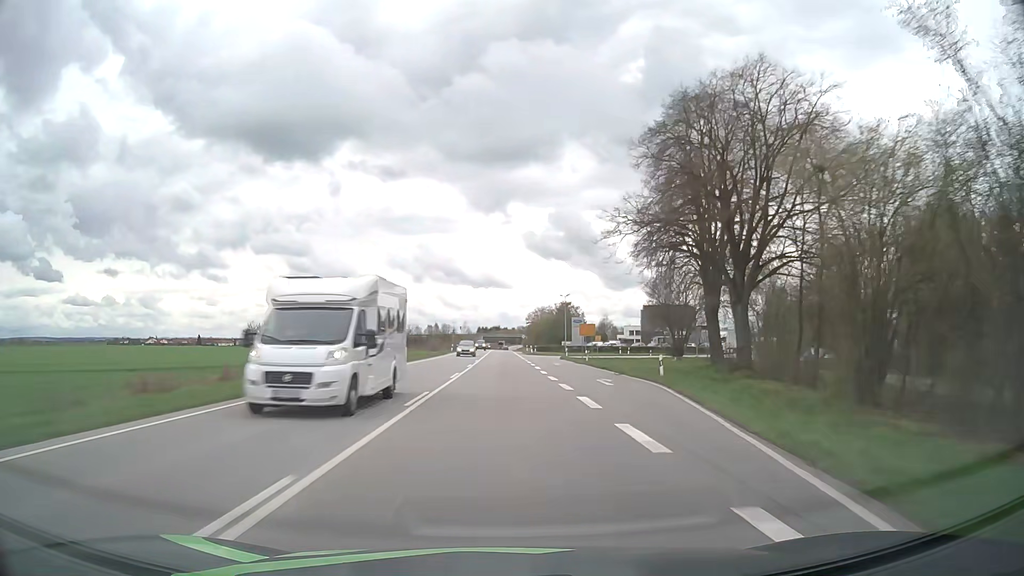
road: primary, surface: asphalt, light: Day
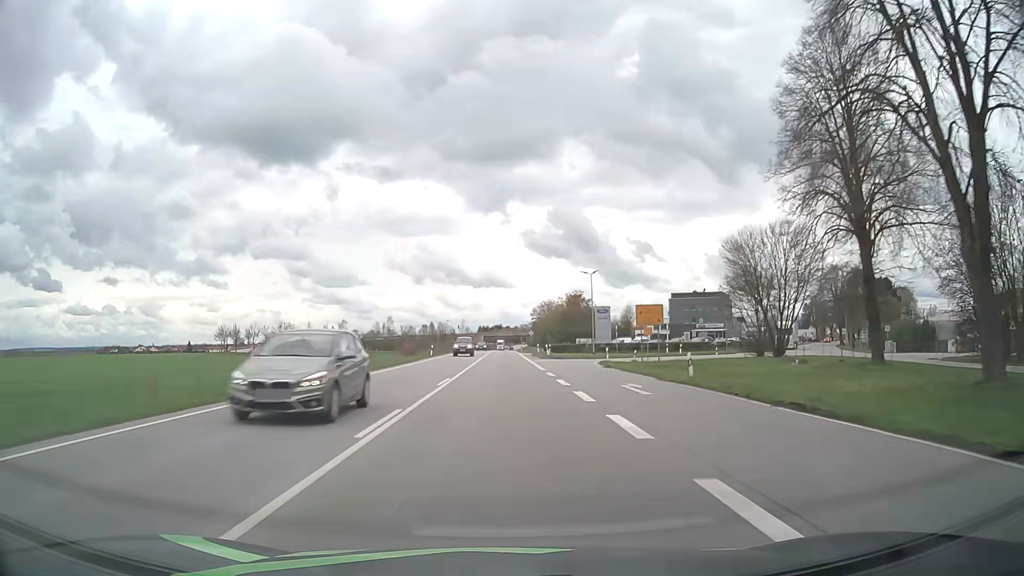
(-0.1, +28.9) m; 0°
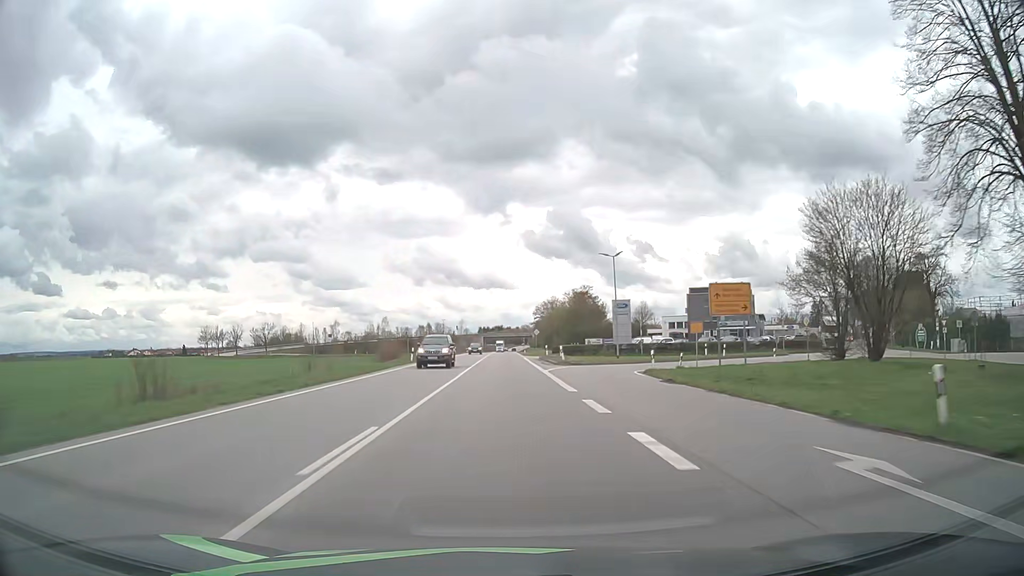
(0.0, +14.4) m; 0°
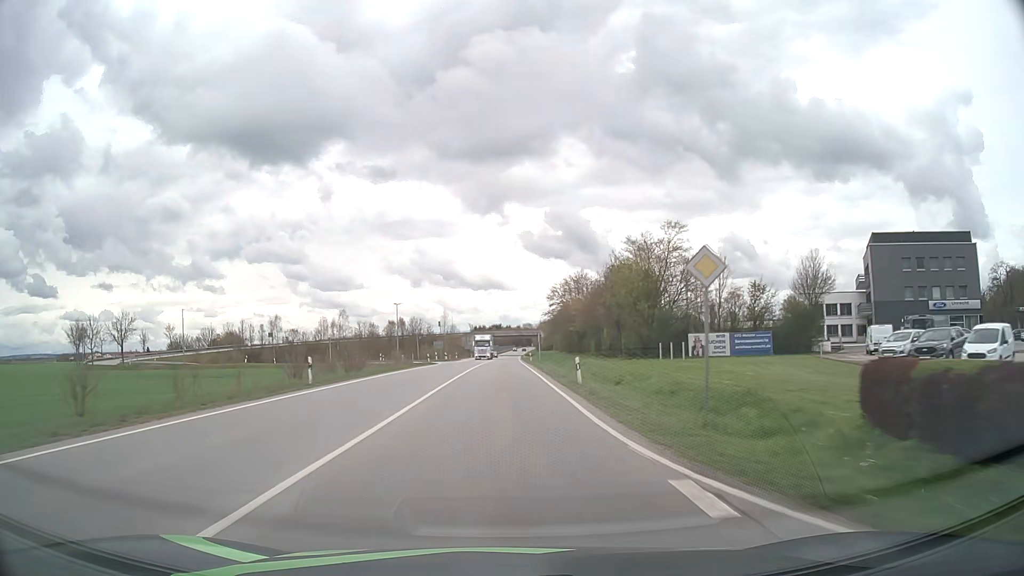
(-0.2, +71.4) m; 0°
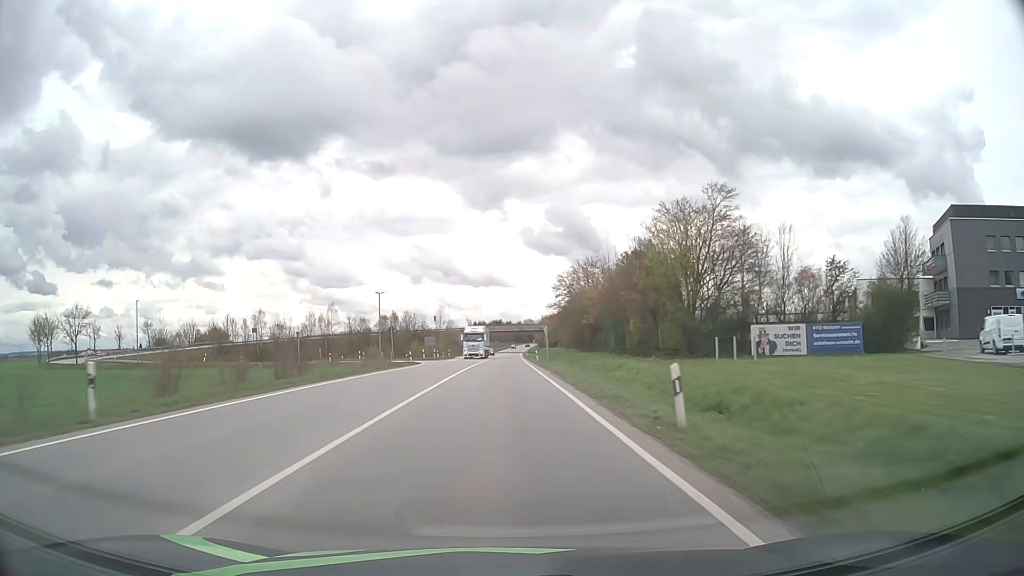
(0.0, +14.2) m; 0°
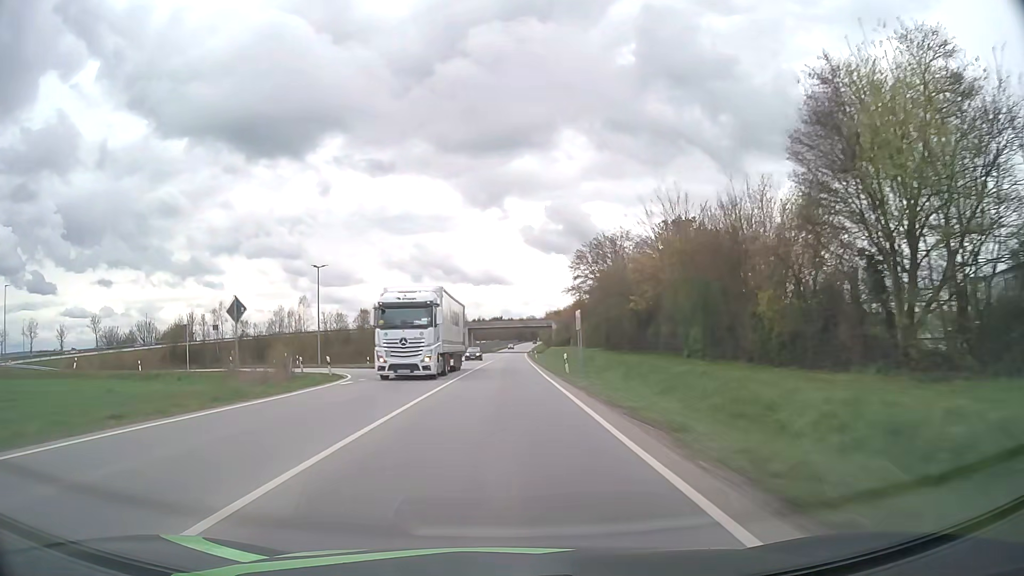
(-0.1, +28.4) m; 0°
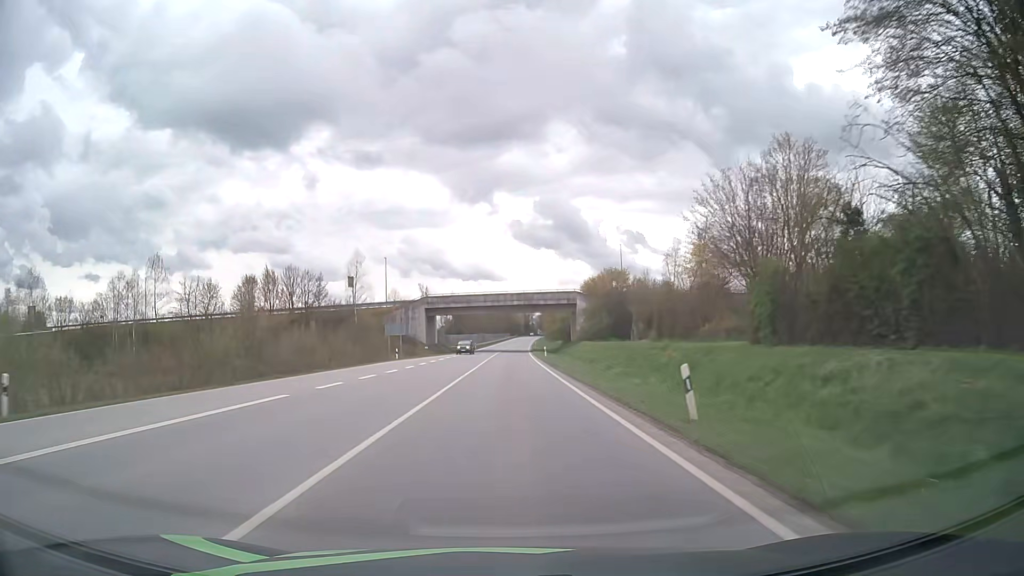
(+0.4, +71.4) m; +1°
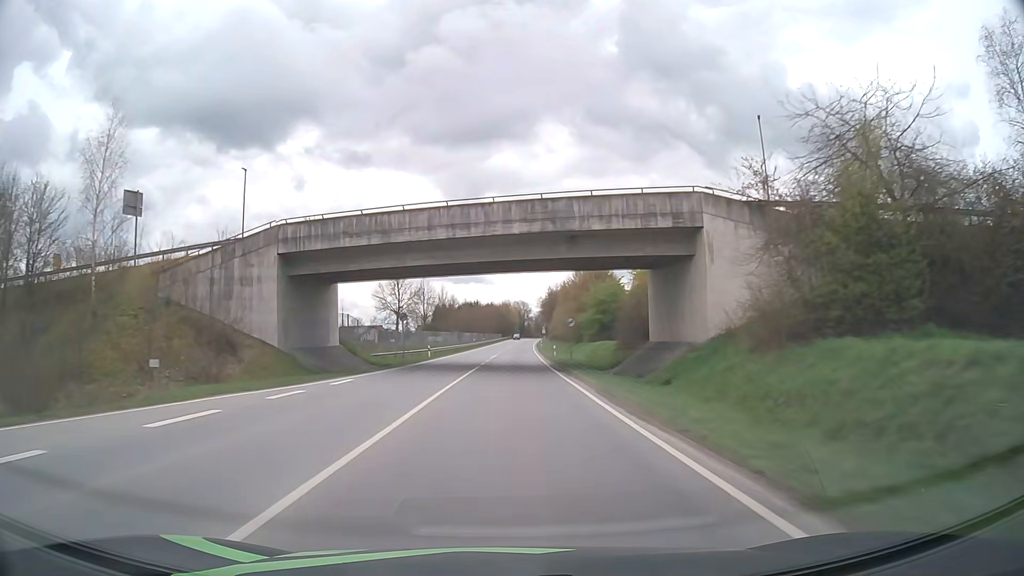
(+0.3, +57.7) m; +1°
(0, +10) (0, +20) (0, +30) (0, +40) (0, +50) (+1, +60) (+1, +70) (+1, +80) (+2, +90) (+2, +100) m
